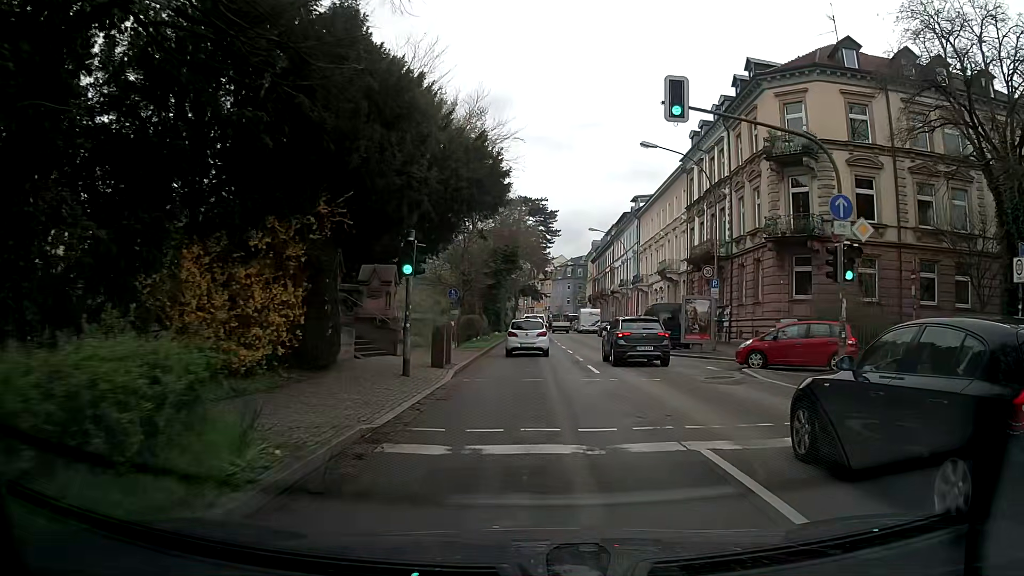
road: primary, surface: asphalt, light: Day
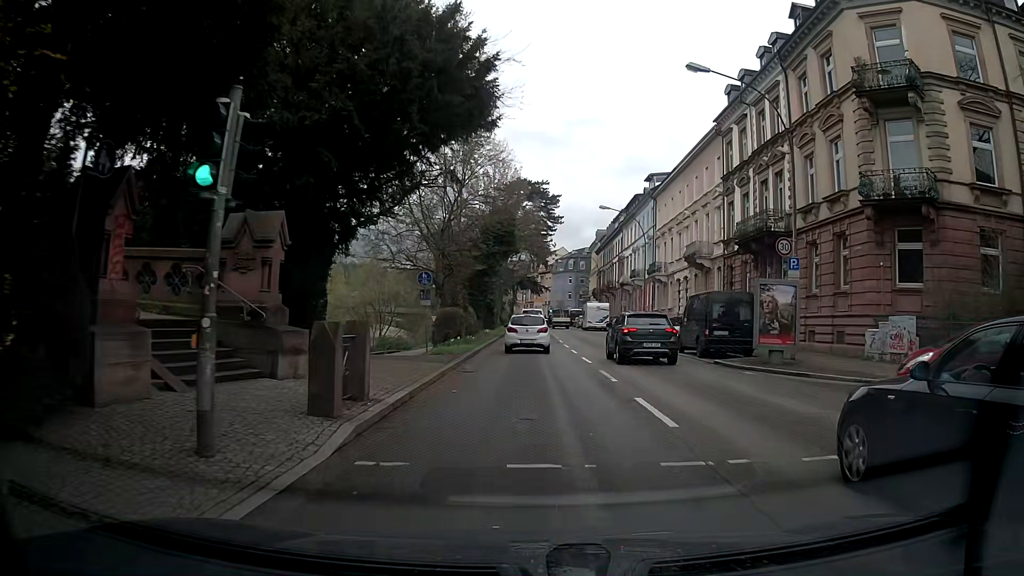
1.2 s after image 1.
(0.0, +9.8) m; 0°
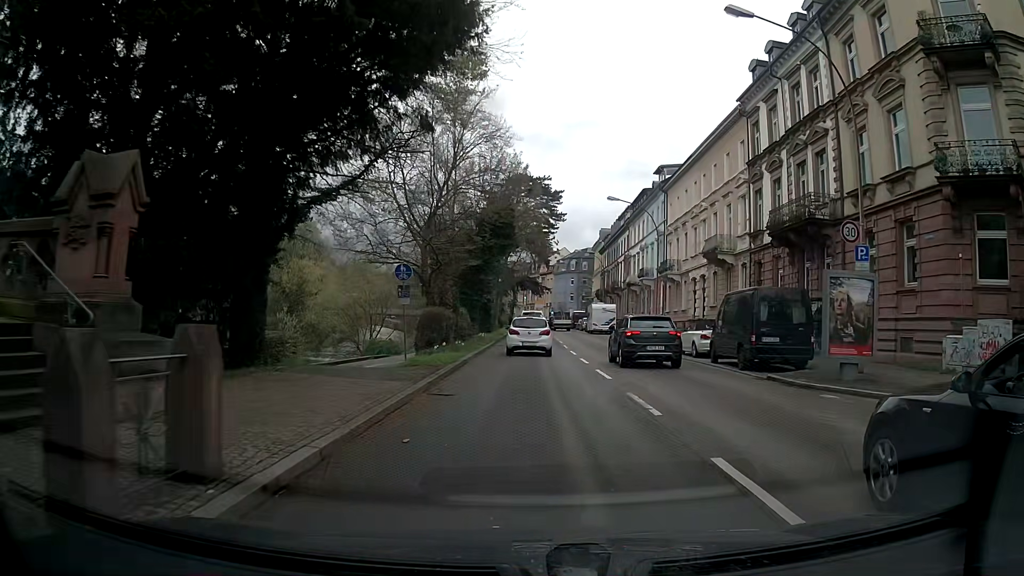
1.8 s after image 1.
(0.0, +4.8) m; -1°
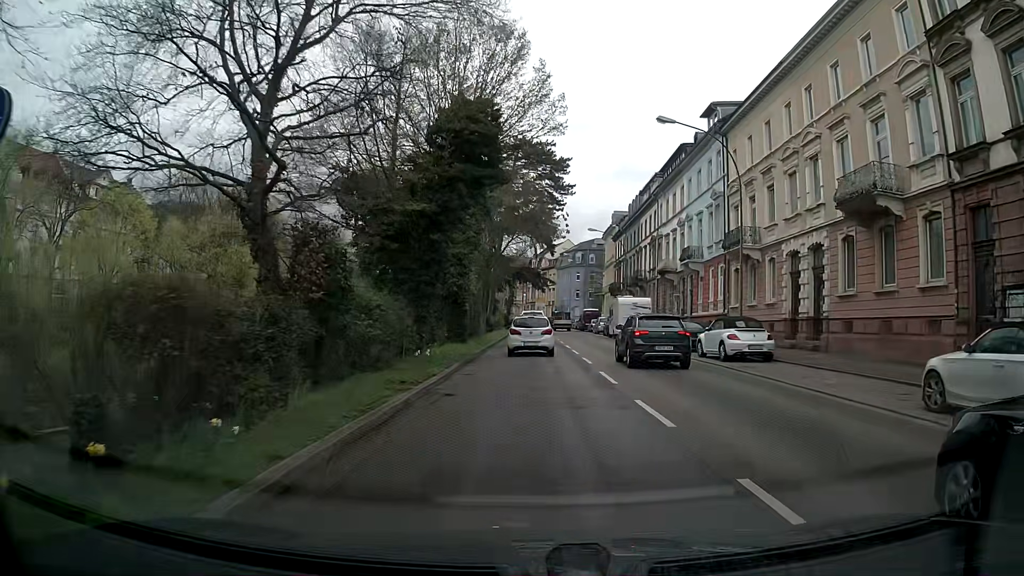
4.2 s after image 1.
(+0.1, +18.7) m; 0°
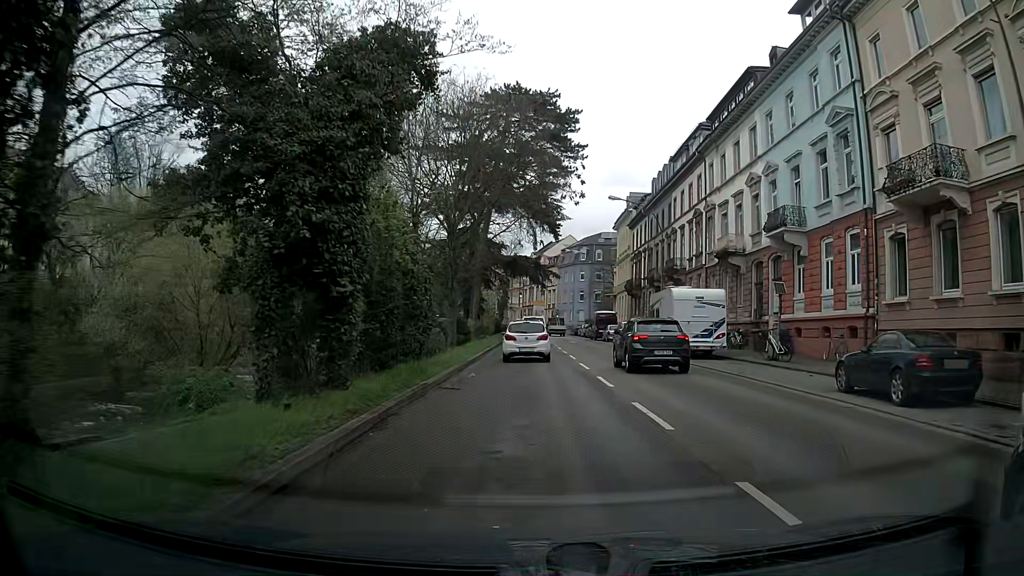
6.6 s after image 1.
(+0.1, +18.2) m; +1°
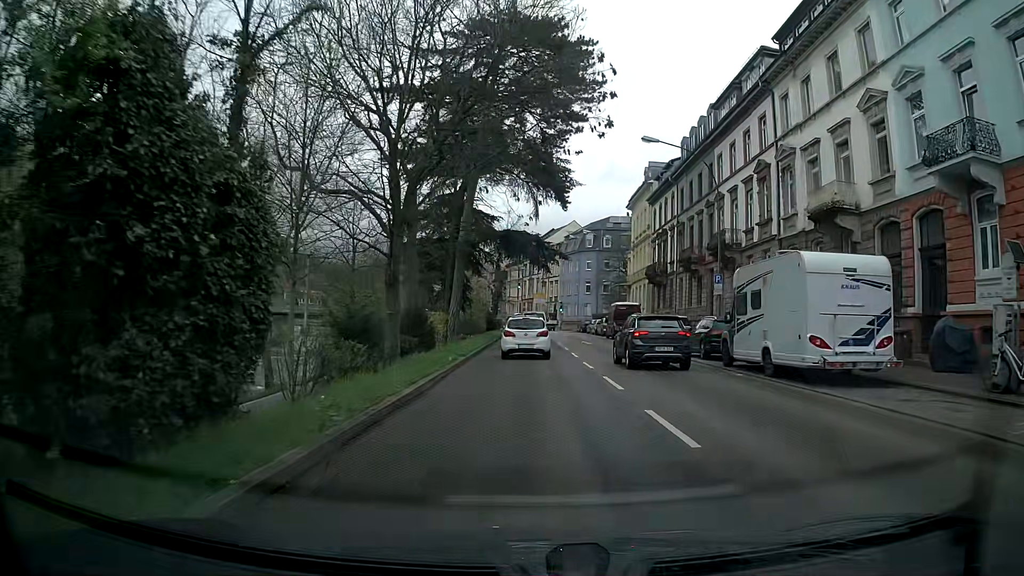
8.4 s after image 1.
(-0.1, +13.5) m; 0°
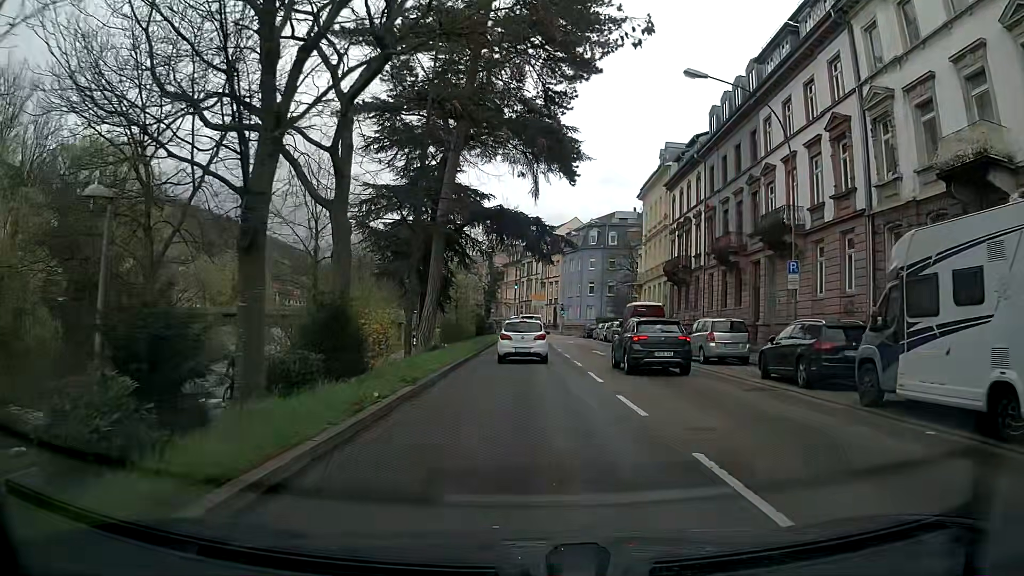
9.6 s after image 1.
(-0.1, +9.2) m; 0°
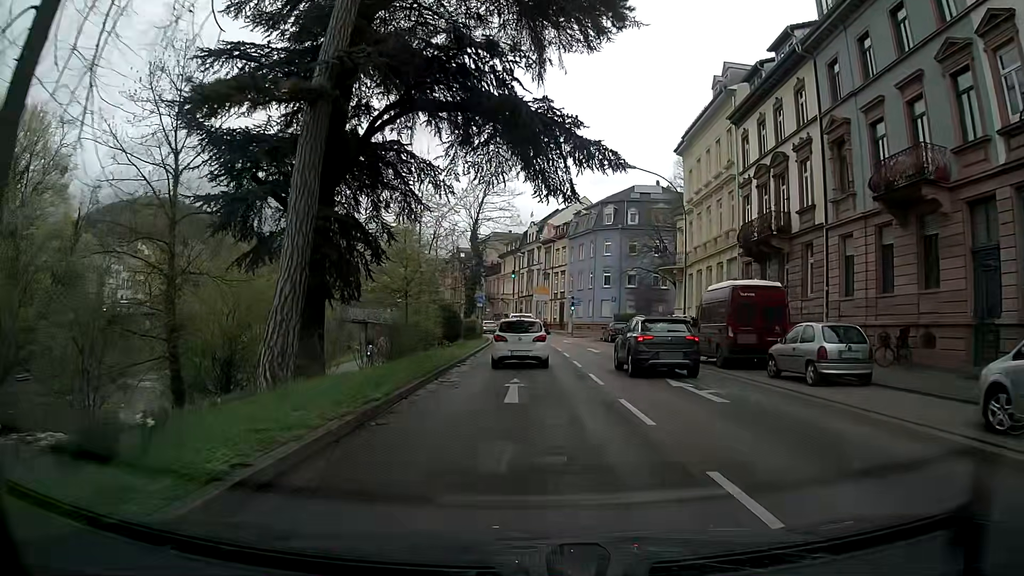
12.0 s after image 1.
(-0.1, +18.9) m; -1°
(0, +10) (0, +20) (0, +30) (0, +40) (0, +50) (-1, +60) (-2, +70) (-4, +80) (-6, +89) (-9, +99) m
